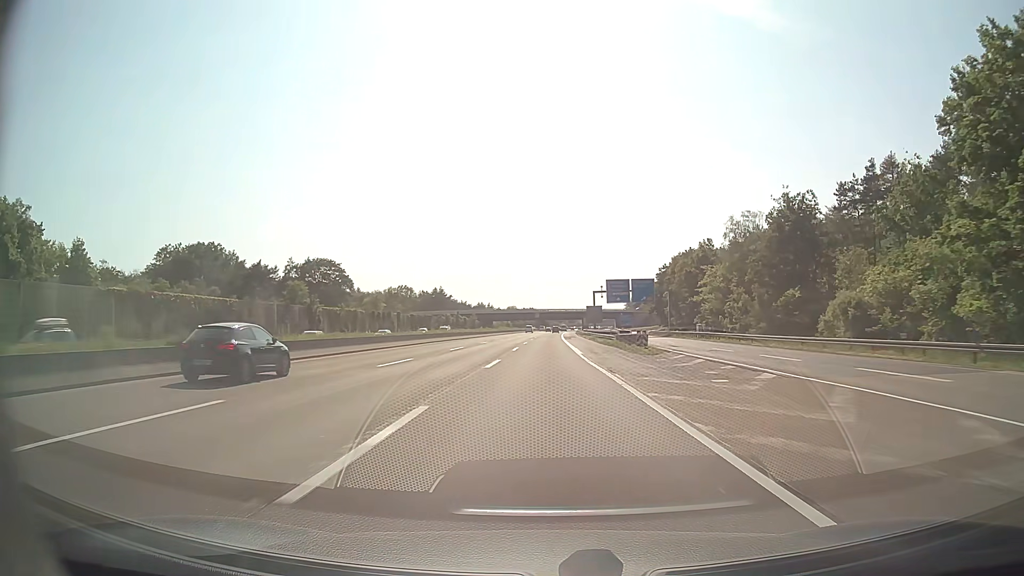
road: motorway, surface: asphalt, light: Day
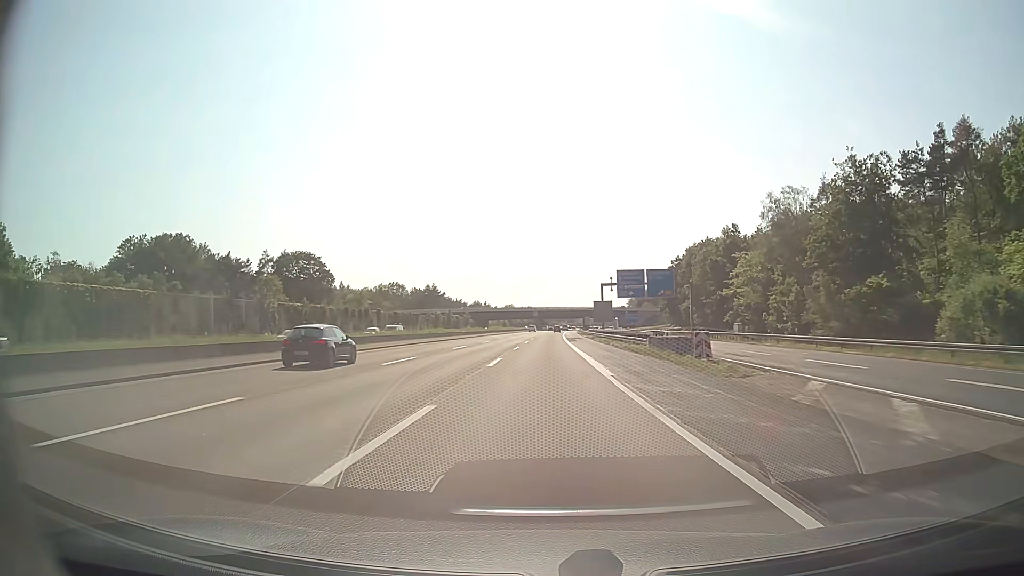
(0.0, +17.4) m; 0°
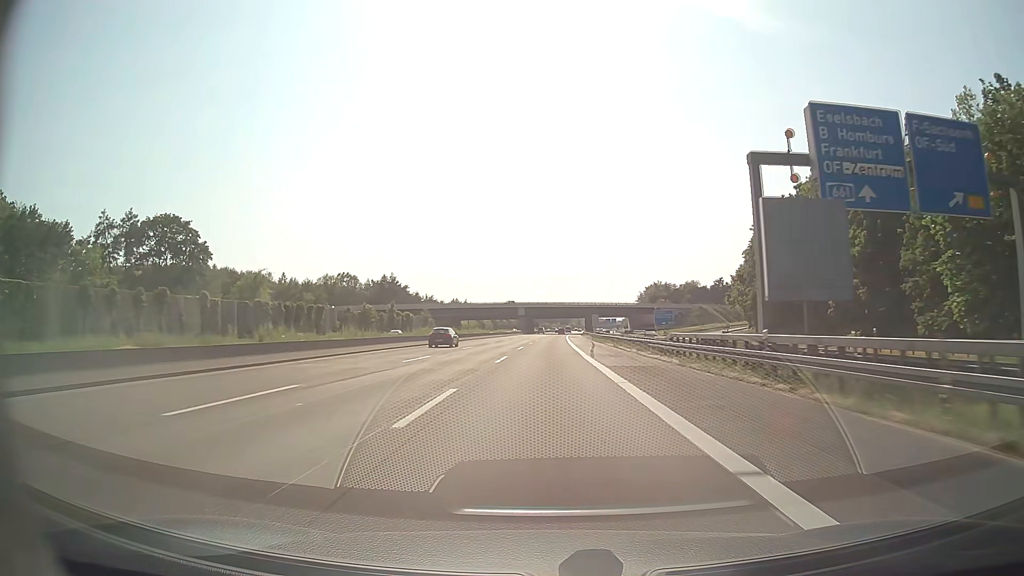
(+0.5, +69.6) m; +1°
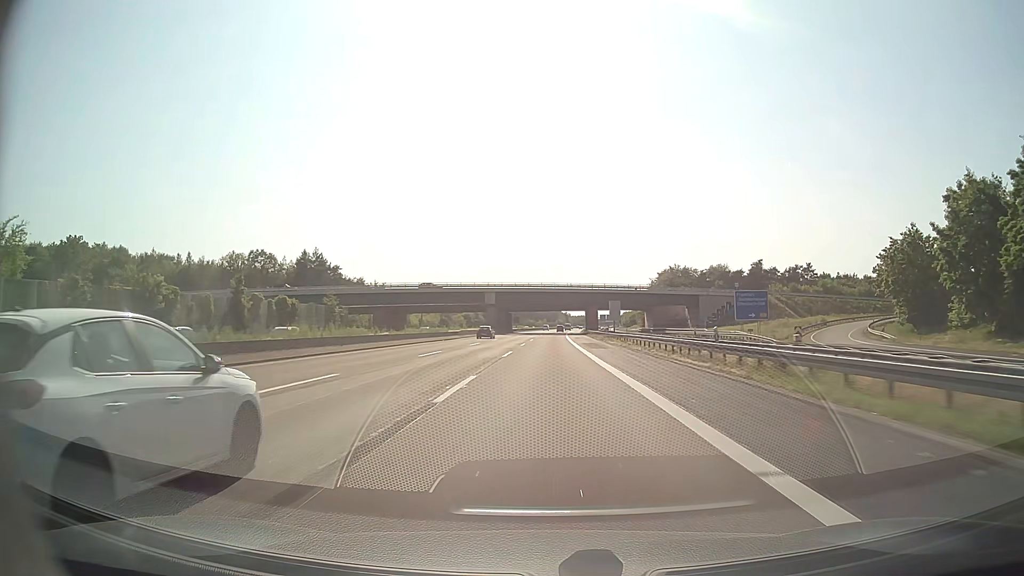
(+0.8, +69.6) m; +1°
(0, +10) (0, +20) (0, +30) (0, +40) (0, +50) (0, +60) (+1, +70) (+1, +80) (+1, +90) (+1, +100) m
